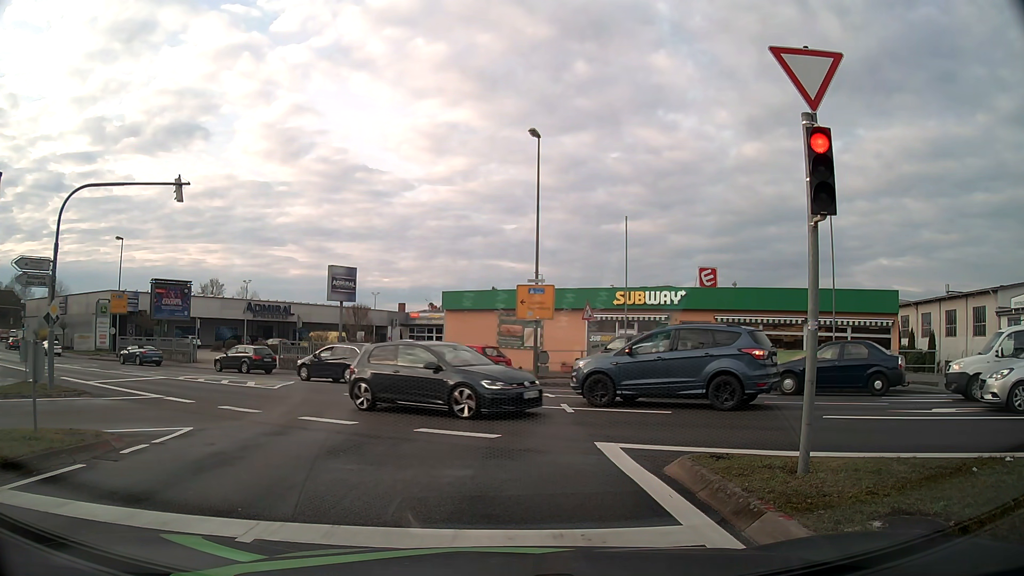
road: tertiary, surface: asphalt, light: Day
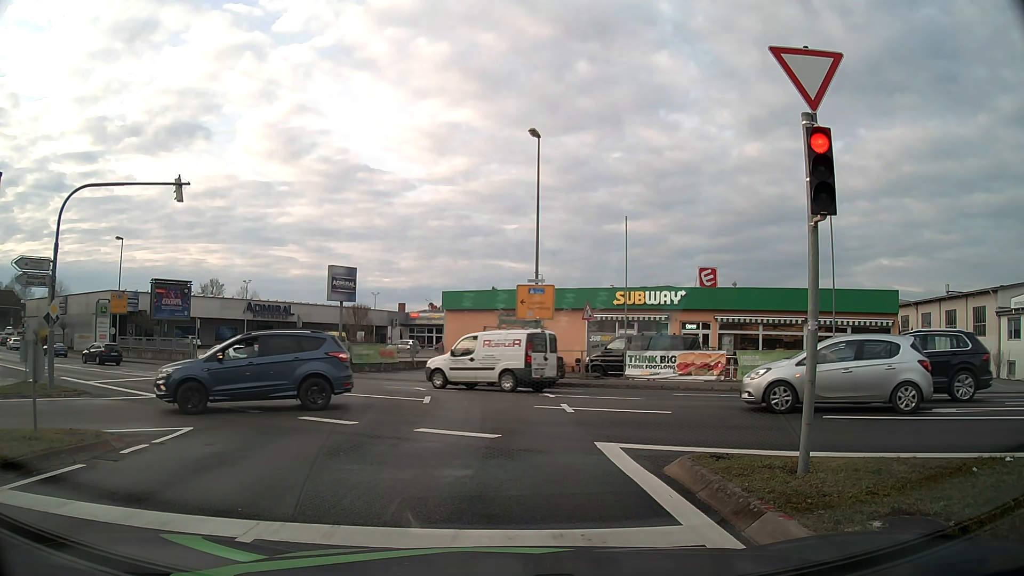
(0.0, 0.0) m; 0°
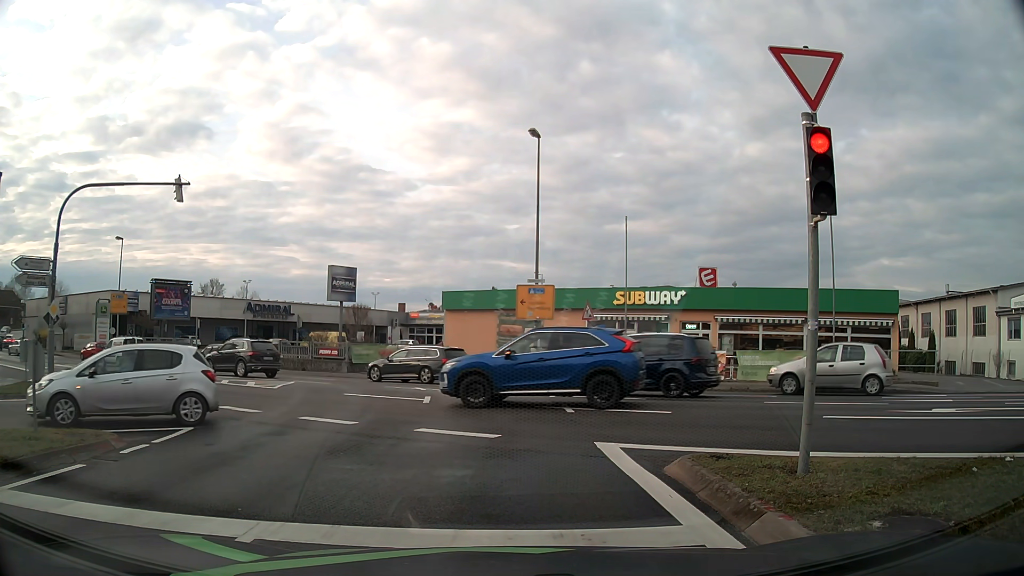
(0.0, 0.0) m; 0°
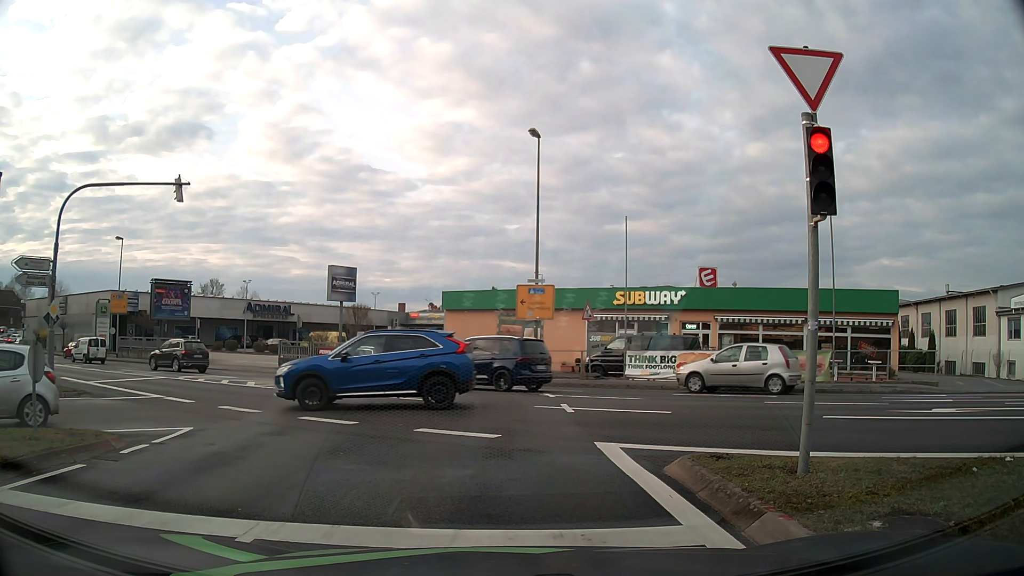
(0.0, 0.0) m; 0°
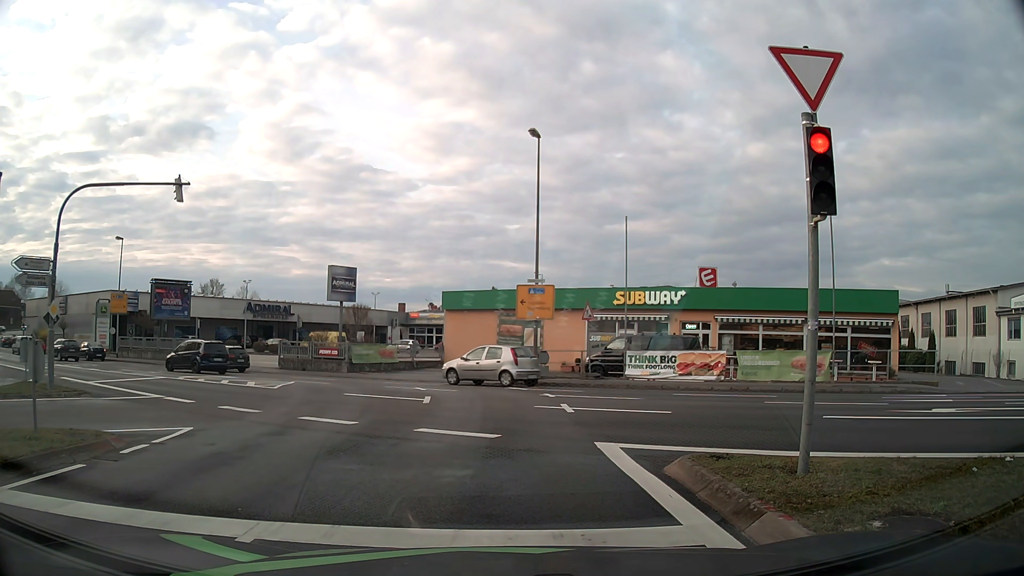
(0.0, 0.0) m; 0°
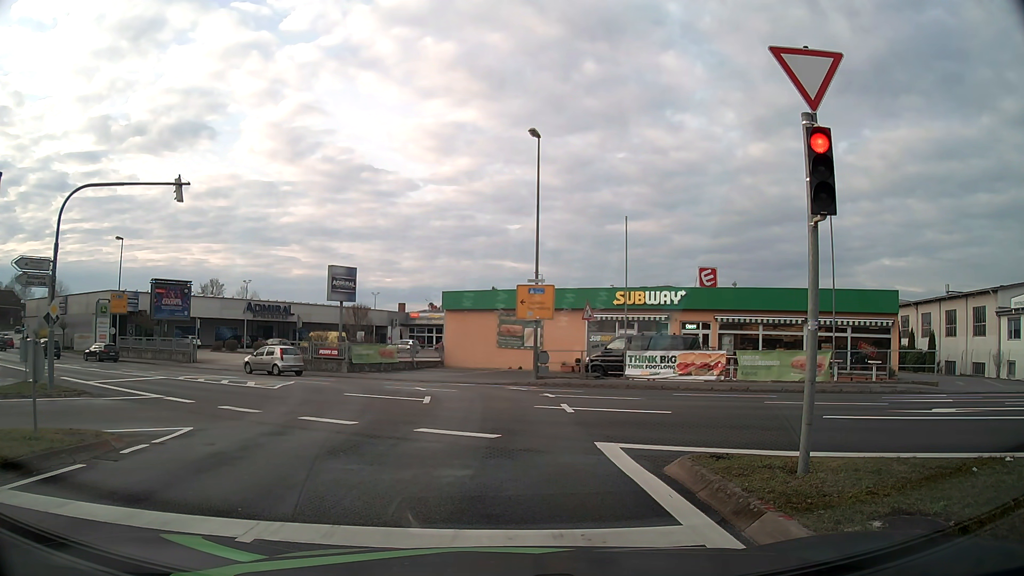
(0.0, 0.0) m; 0°
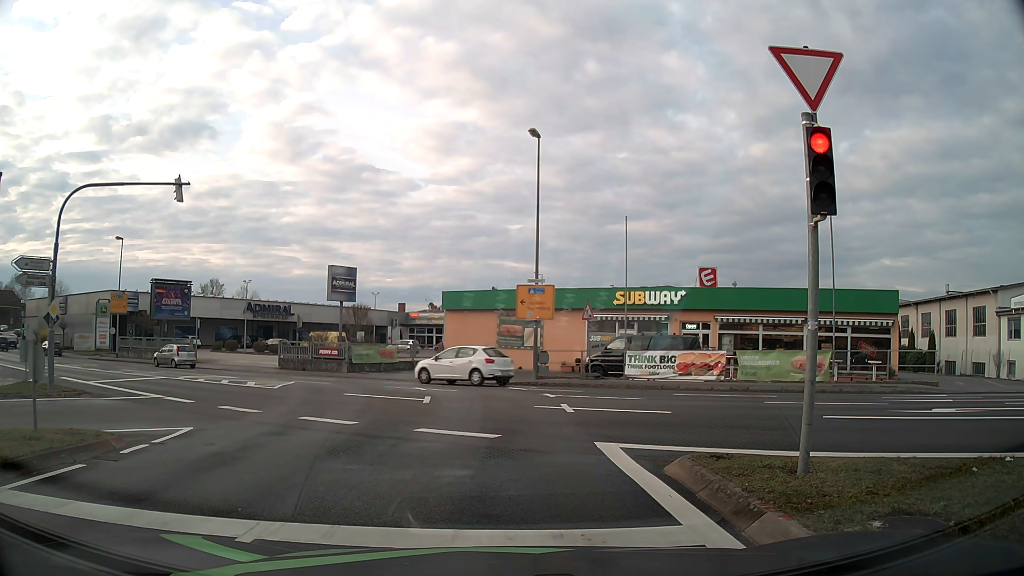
(0.0, 0.0) m; 0°
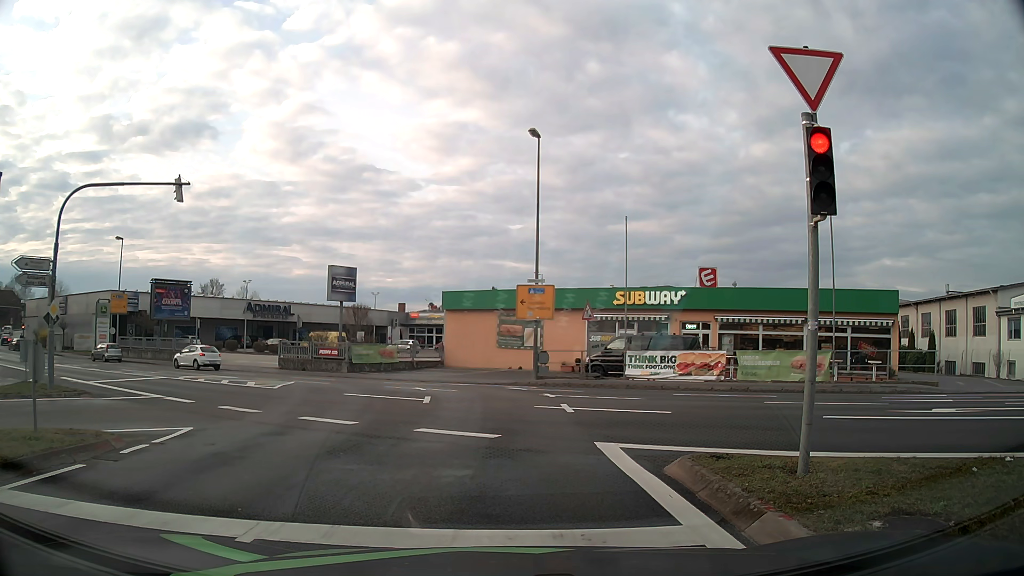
(0.0, 0.0) m; 0°
(0, +10) (0, +20) (-4, +29) (-12, +36) (-20, +41) (-29, +46) (-38, +51) (-46, +56) (-55, +61) (-63, +67) m
